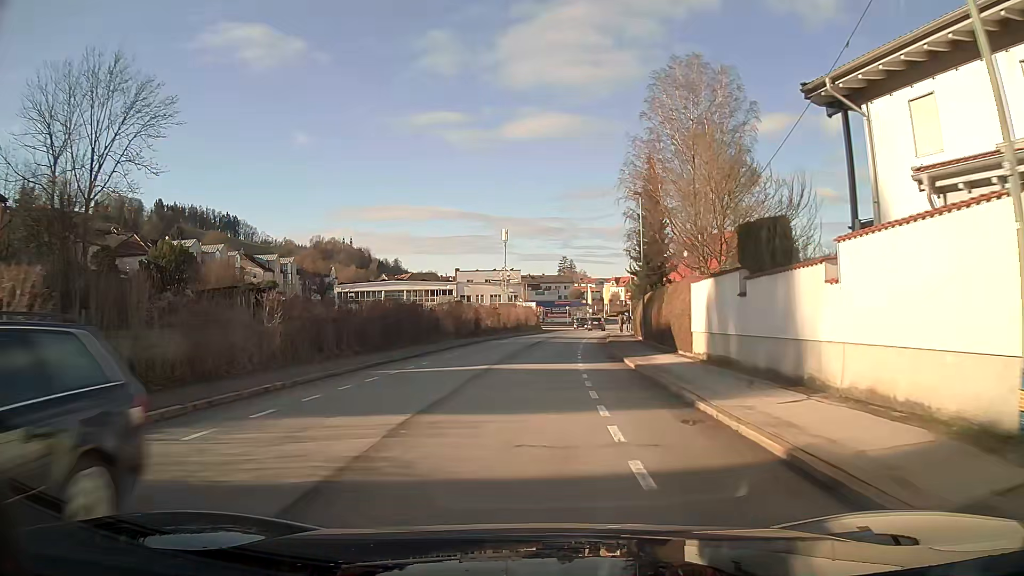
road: primary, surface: asphalt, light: Day
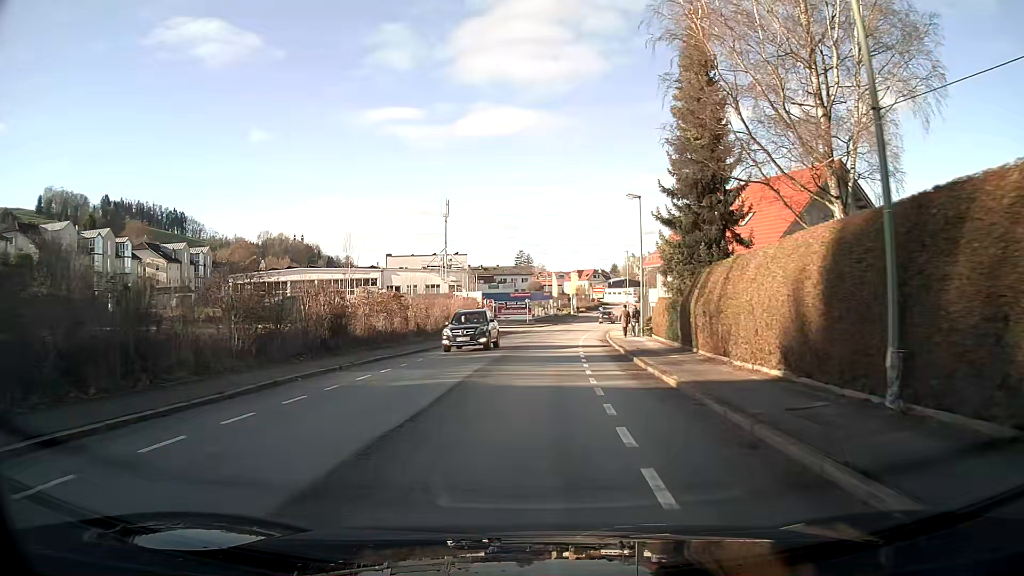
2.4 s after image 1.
(+0.9, +27.8) m; +4°
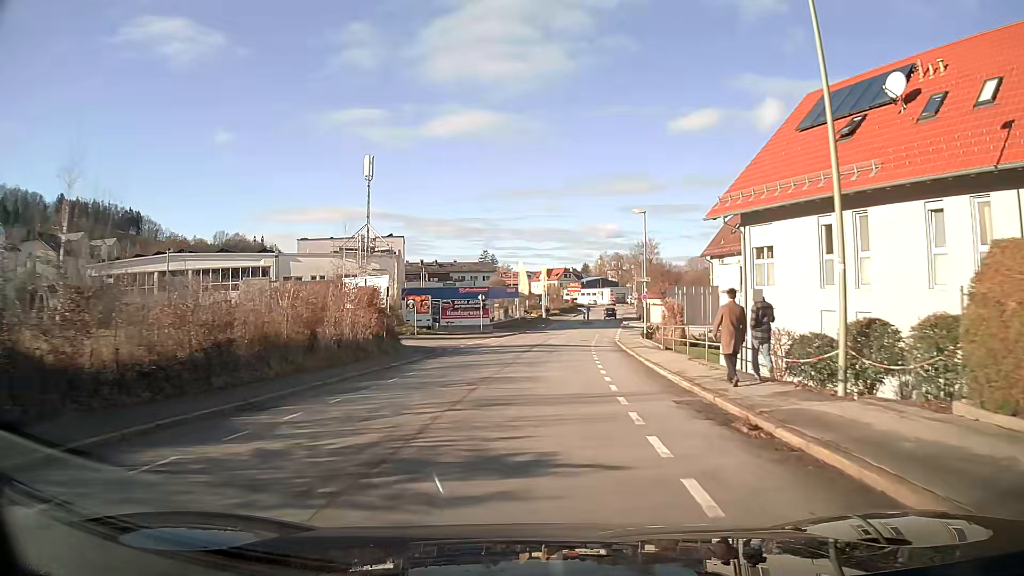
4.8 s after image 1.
(+0.7, +27.6) m; +3°
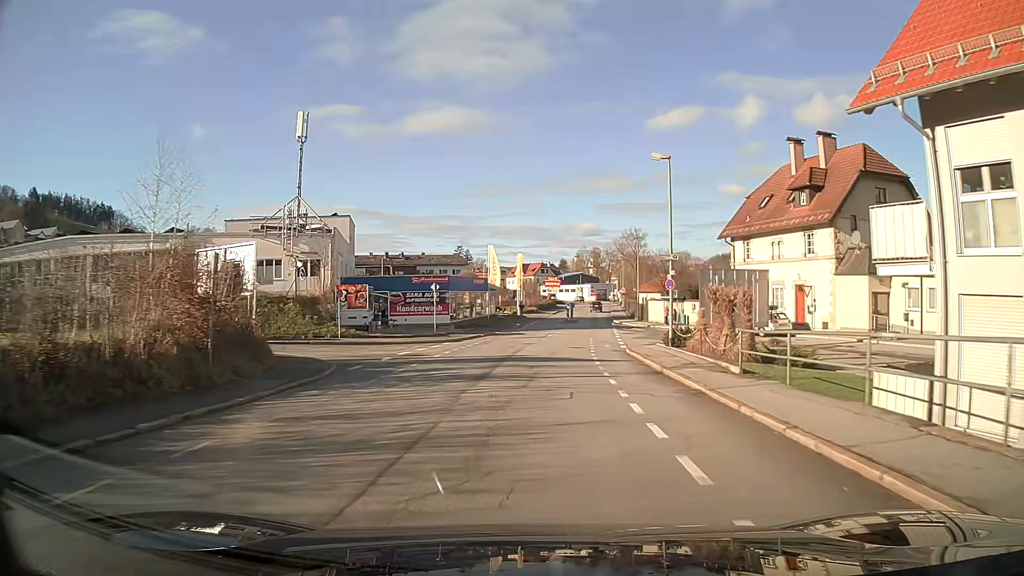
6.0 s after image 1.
(+0.2, +13.8) m; +2°
